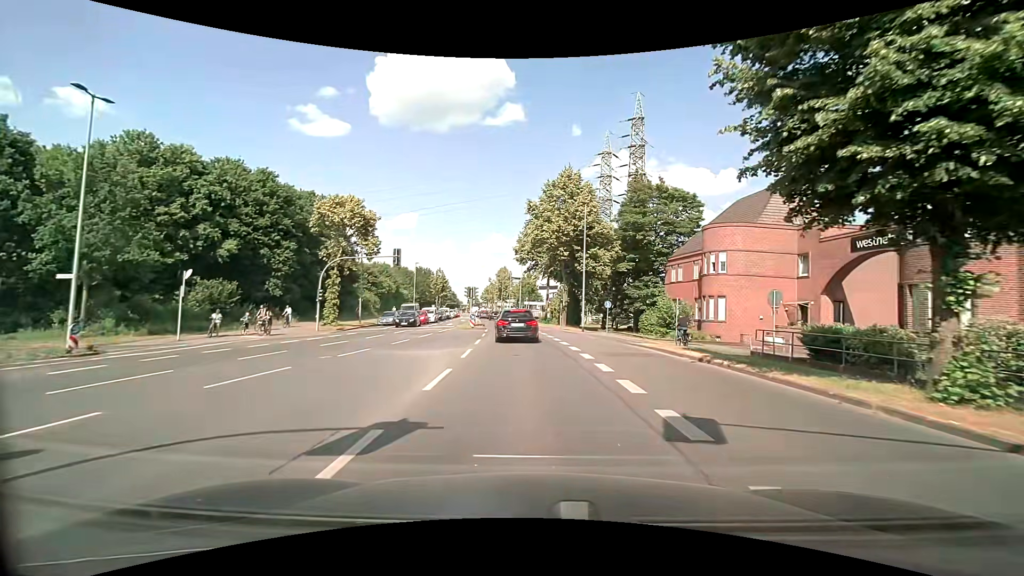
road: secondary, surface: asphalt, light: Day
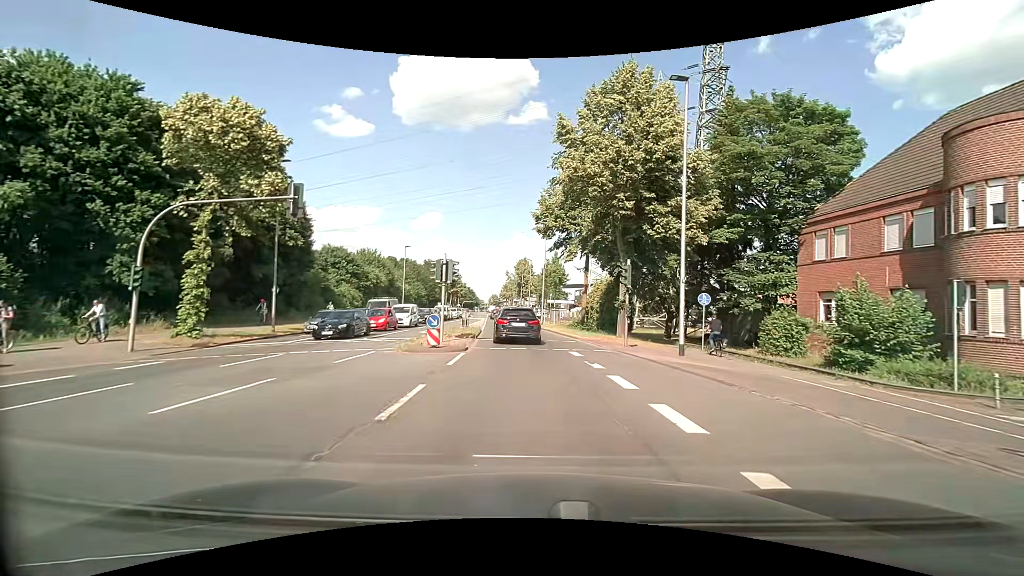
(-0.5, +20.6) m; -3°
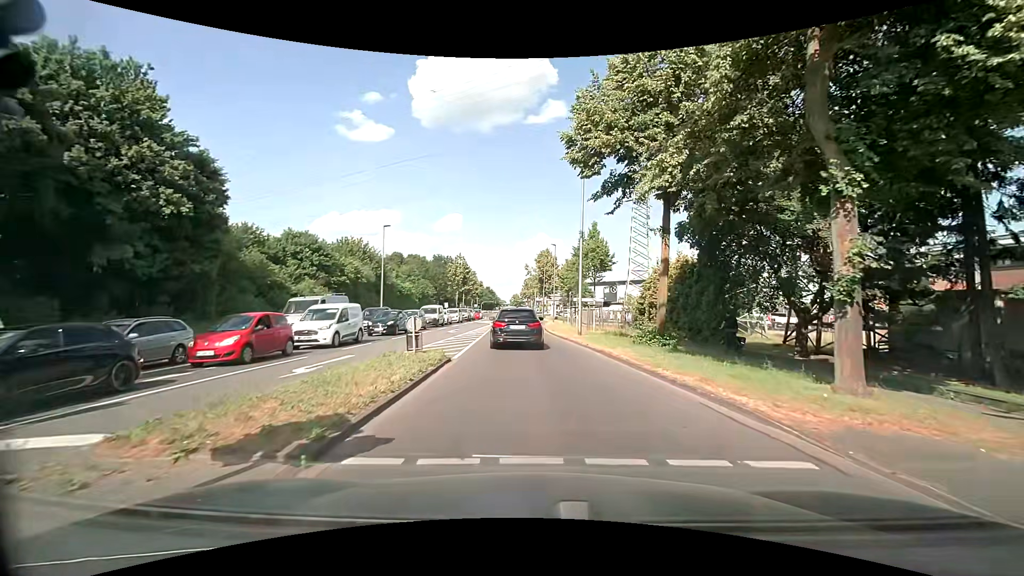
(-0.3, +17.7) m; -3°
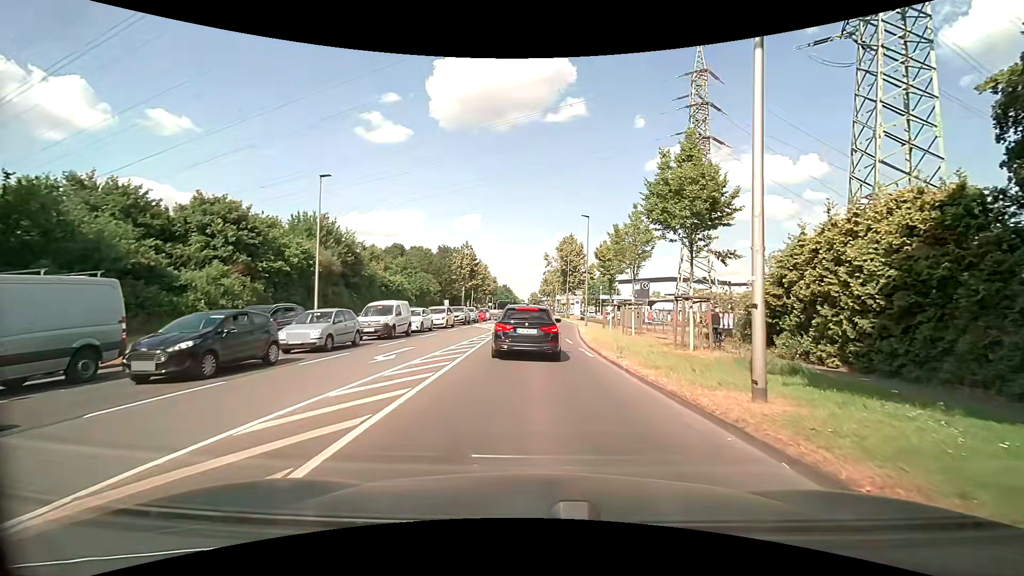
(-0.4, +17.8) m; -2°
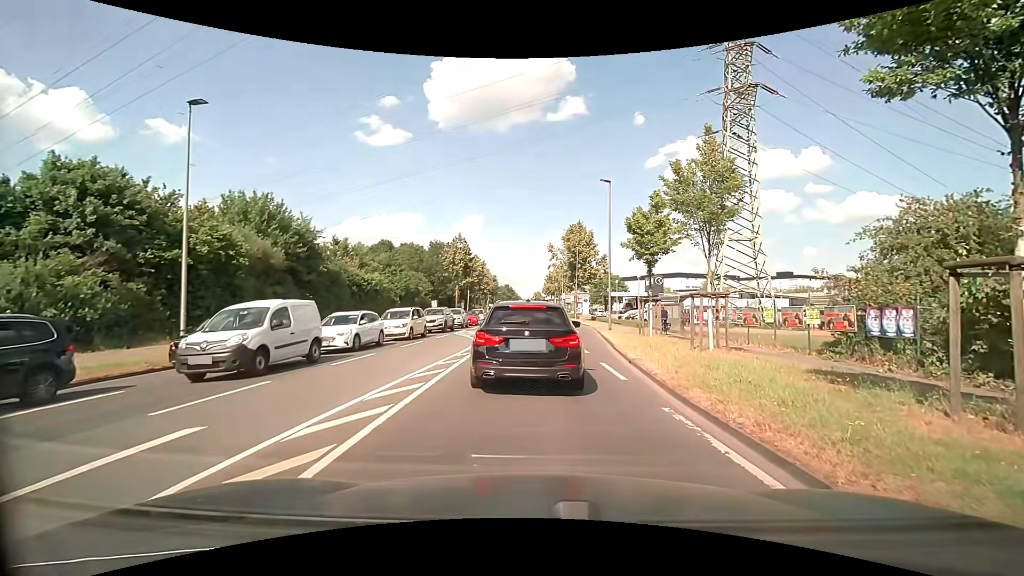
(-0.1, +11.1) m; -2°
